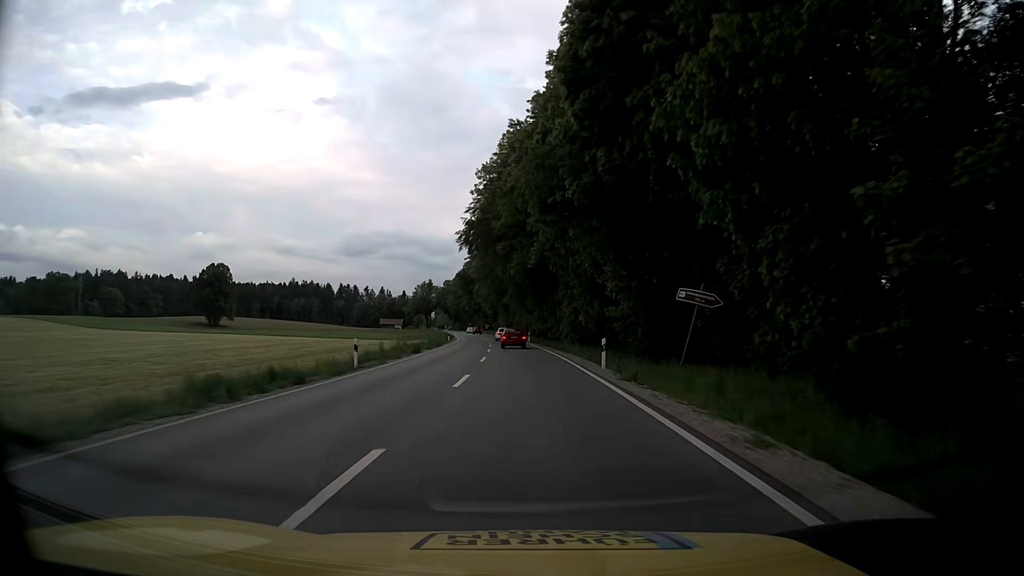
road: primary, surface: asphalt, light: Day
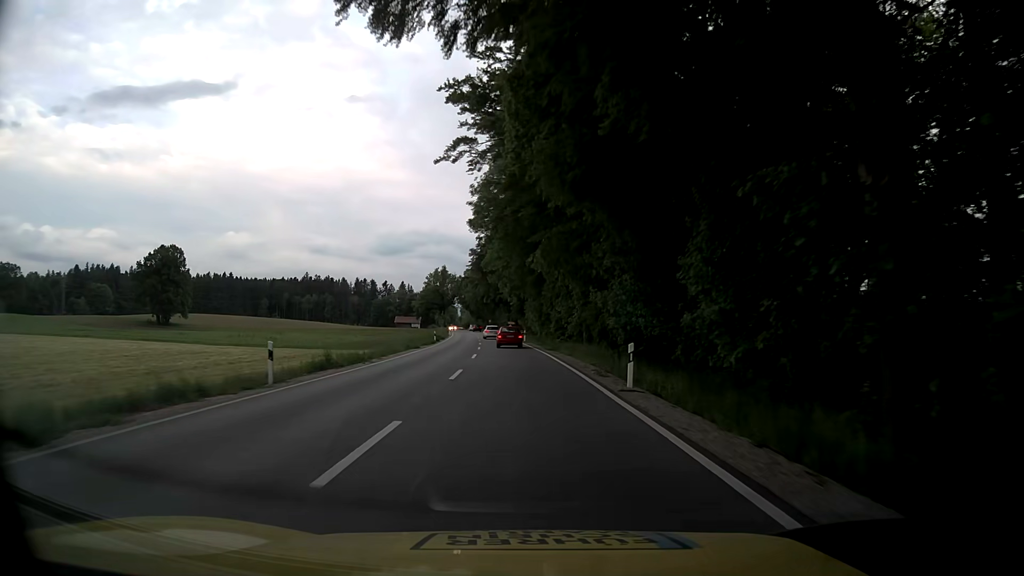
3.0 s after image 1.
(-1.2, +58.1) m; -3°
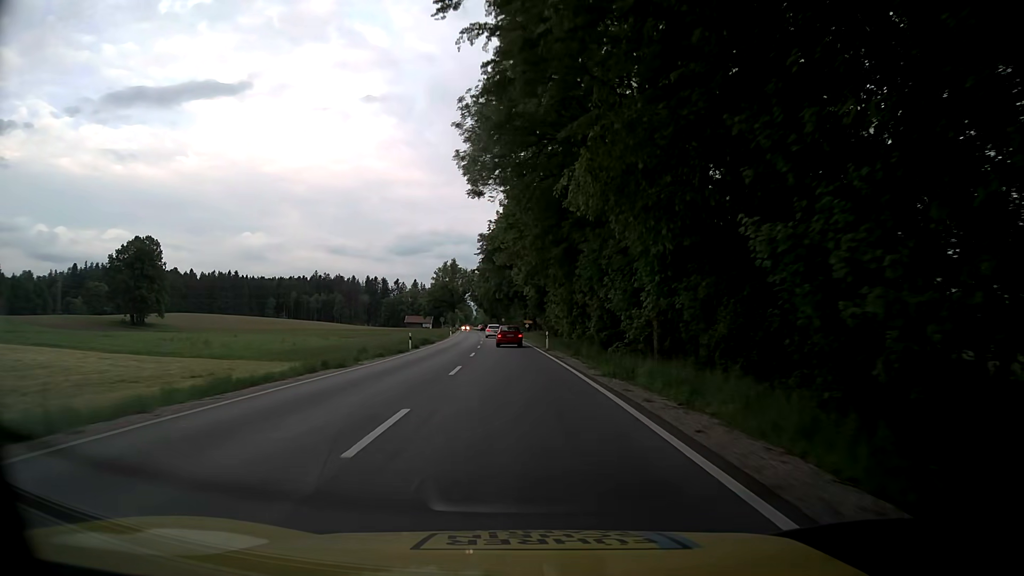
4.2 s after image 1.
(-0.4, +22.8) m; -2°
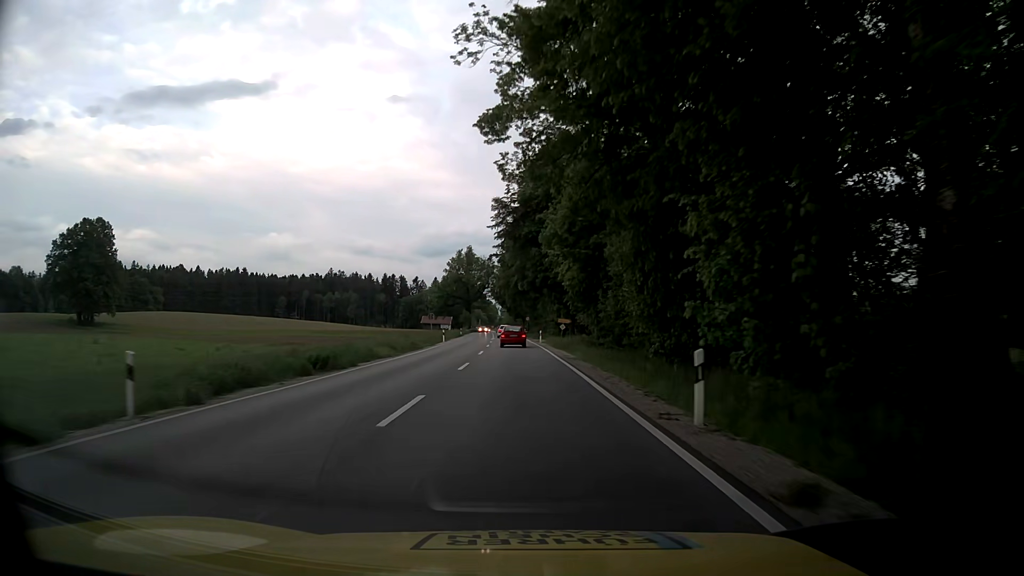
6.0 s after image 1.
(-0.6, +34.0) m; -2°
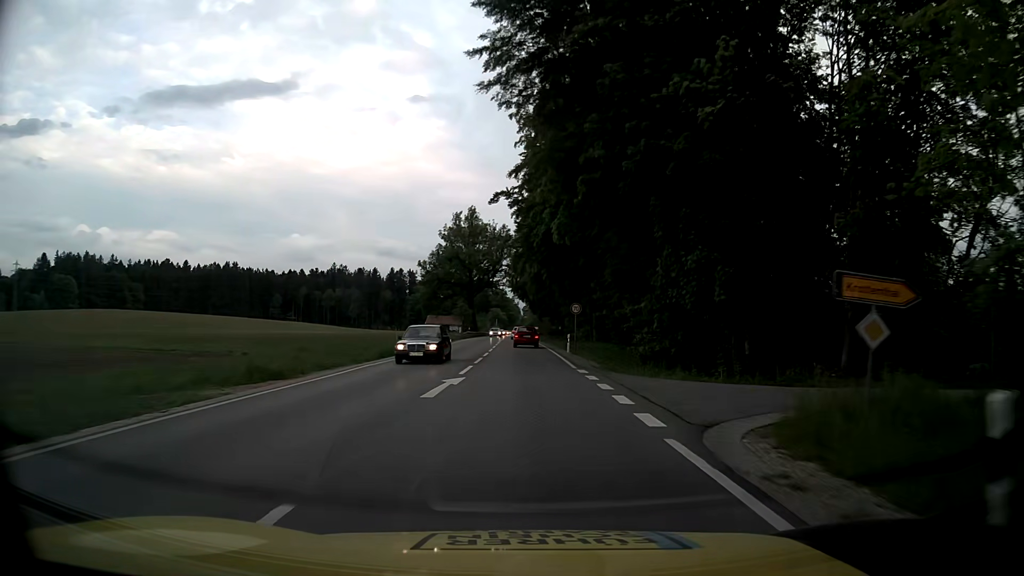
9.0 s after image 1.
(-1.1, +56.4) m; -2°
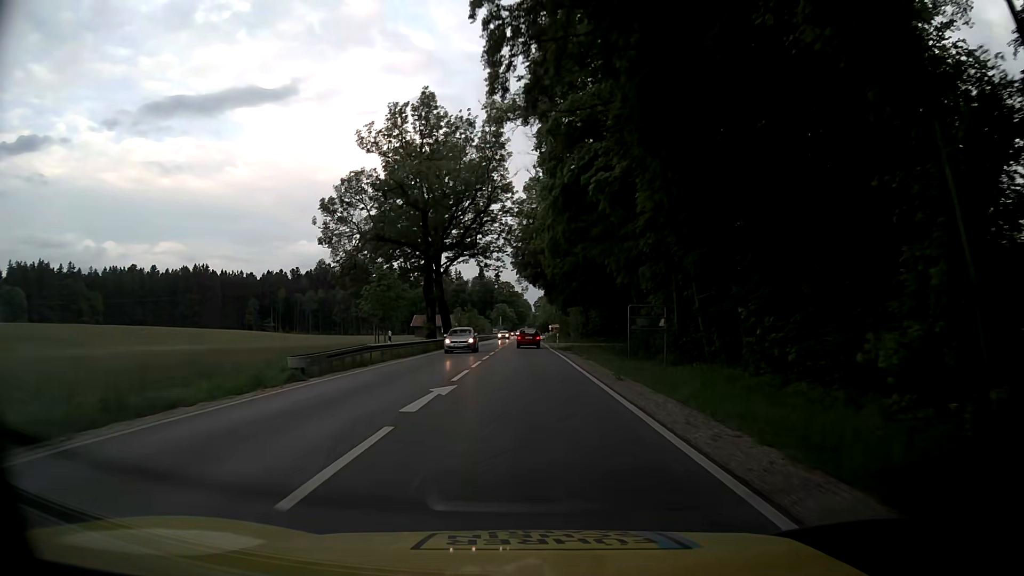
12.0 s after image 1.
(-0.4, +56.3) m; -1°
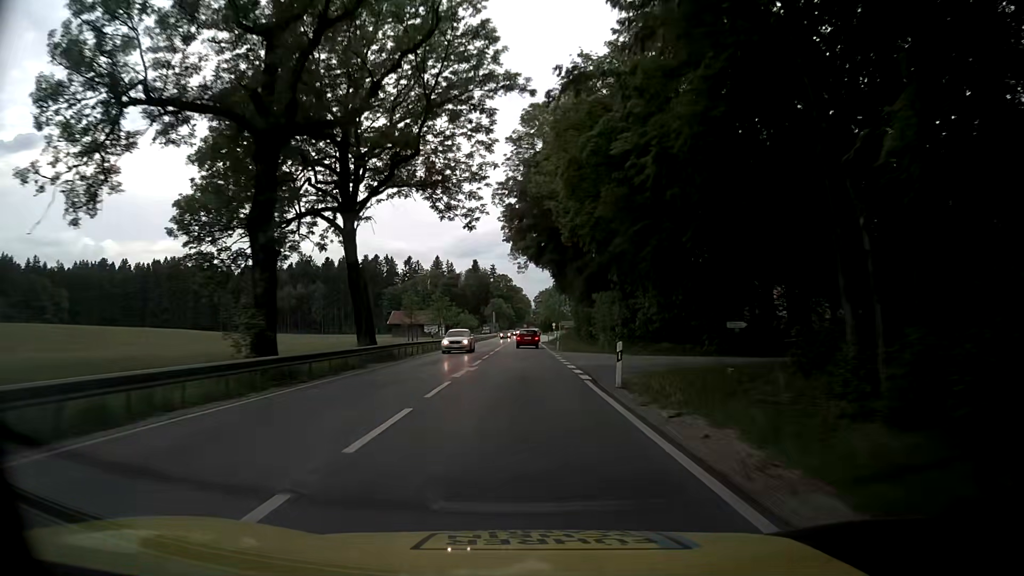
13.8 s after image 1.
(+0.2, +33.8) m; 0°
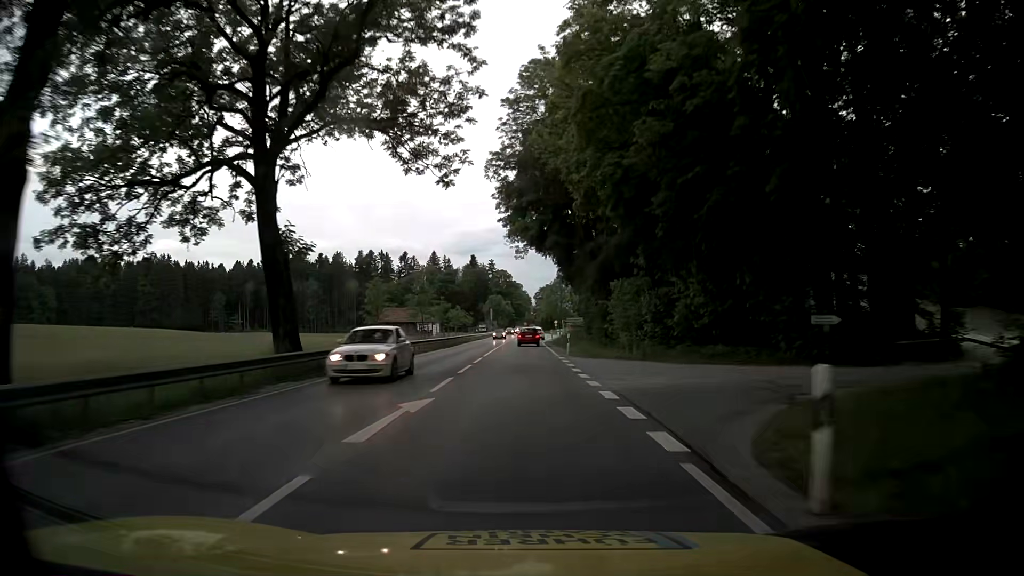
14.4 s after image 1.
(0.0, +11.3) m; 0°
(0, +10) (0, +20) (0, +30) (0, +40) (0, +50) (0, +60) (0, +70) (+1, +80) (+1, +90) (+2, +100) m
